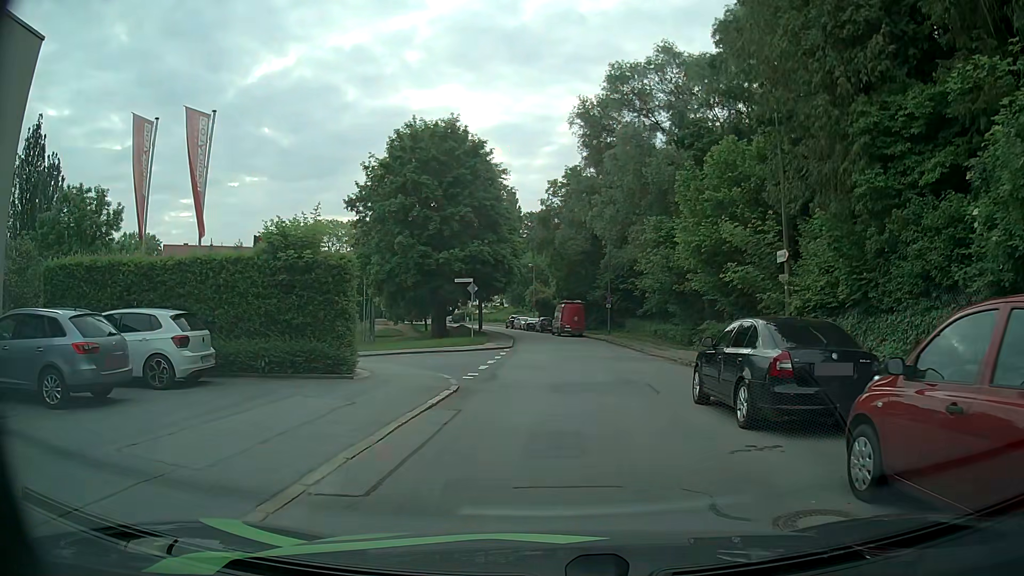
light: Day
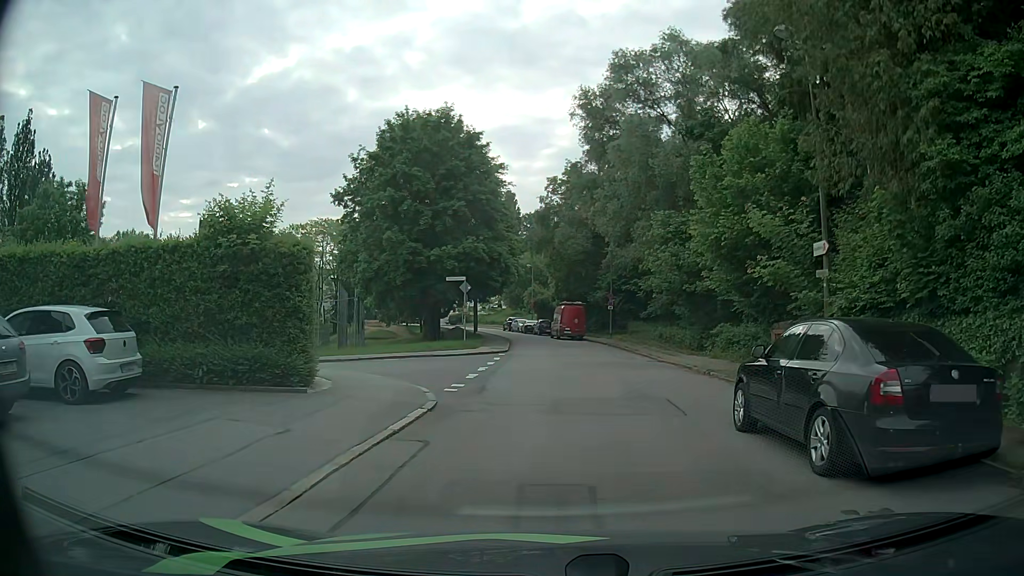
(0.0, +2.6) m; 0°
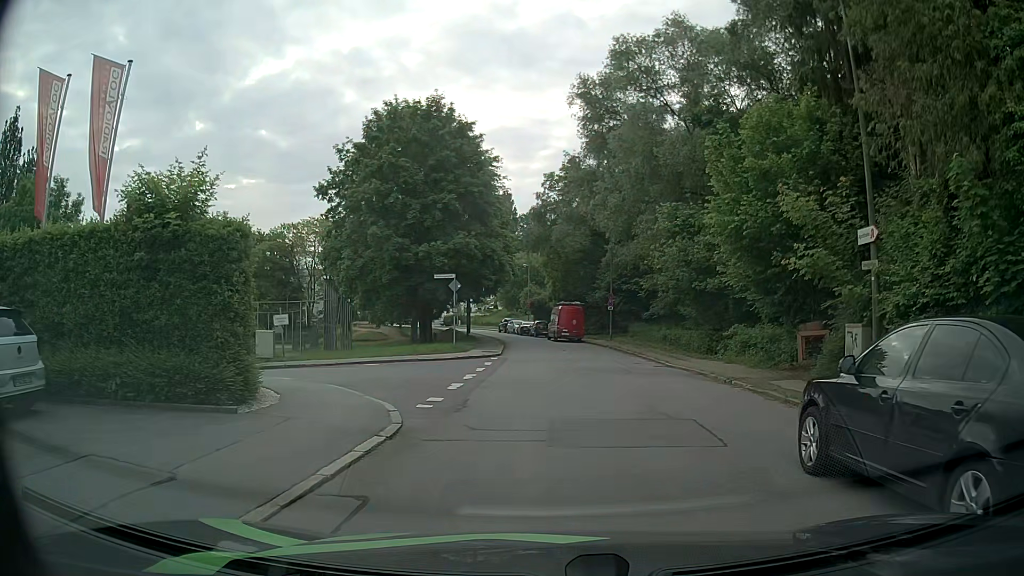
(0.0, +2.5) m; +1°
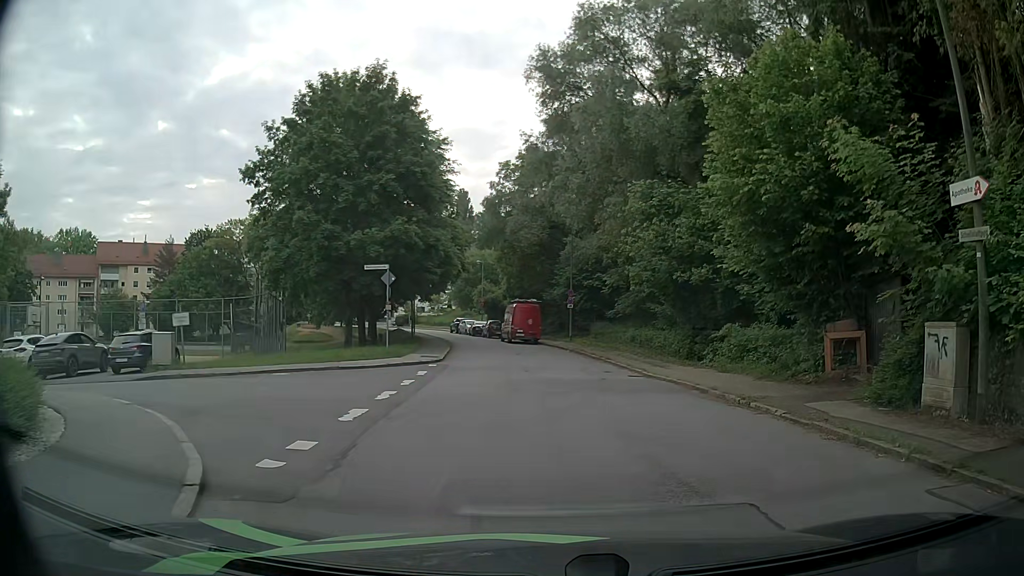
(0.0, +4.7) m; +2°
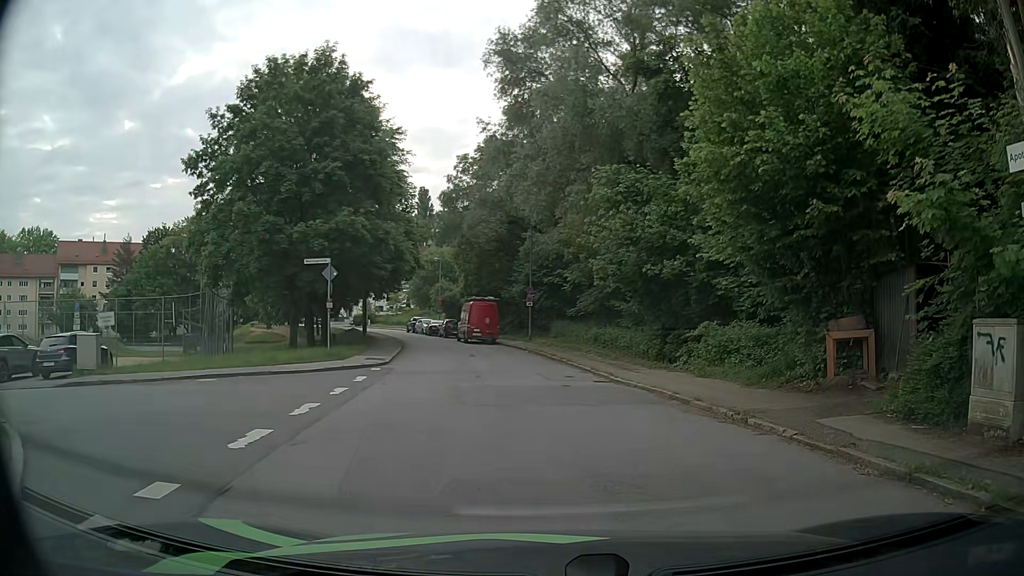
(+0.1, +2.2) m; +4°
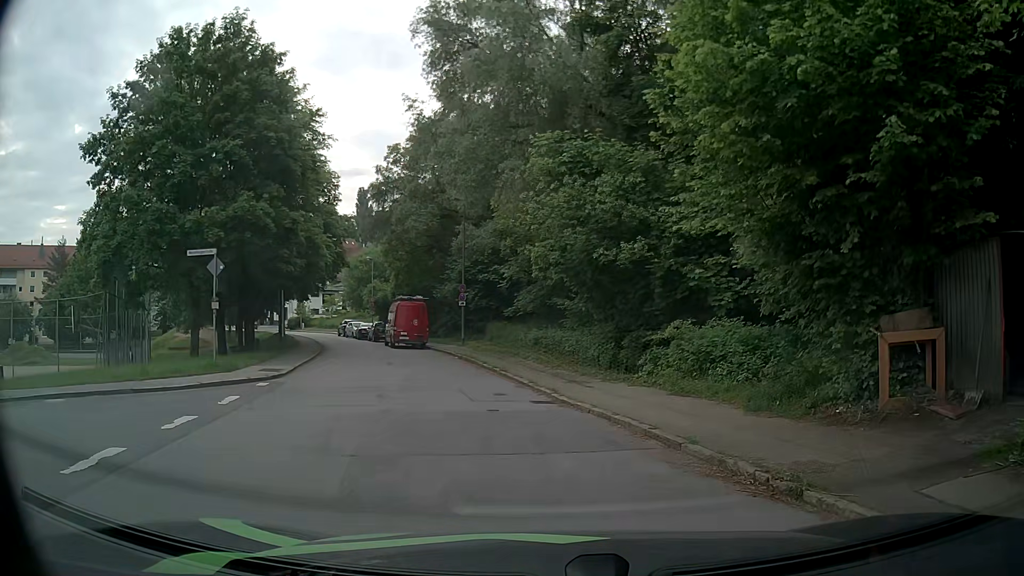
(+0.1, +4.2) m; +3°
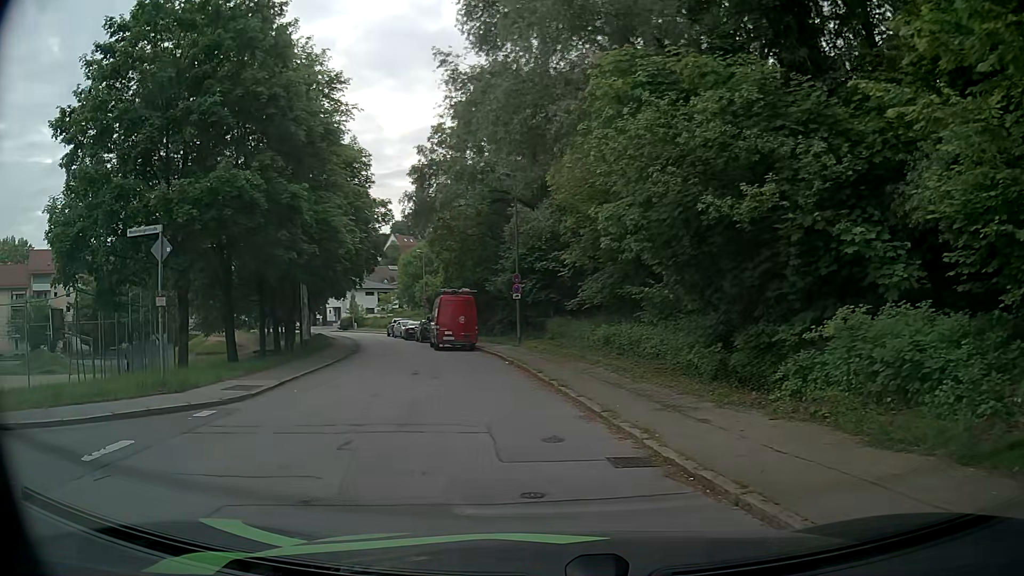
(+0.1, +5.7) m; -6°
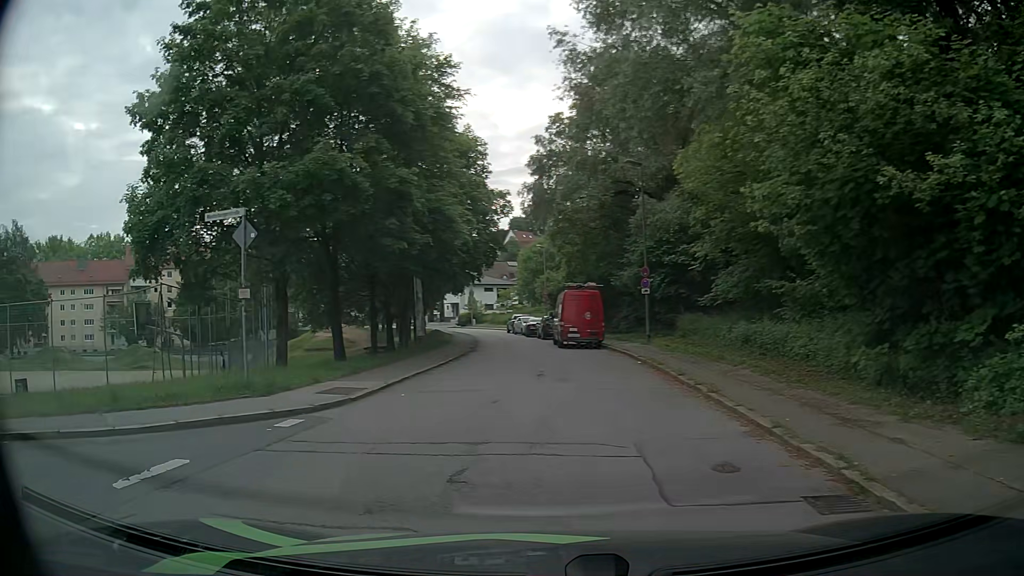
(-0.1, +1.8) m; -8°
